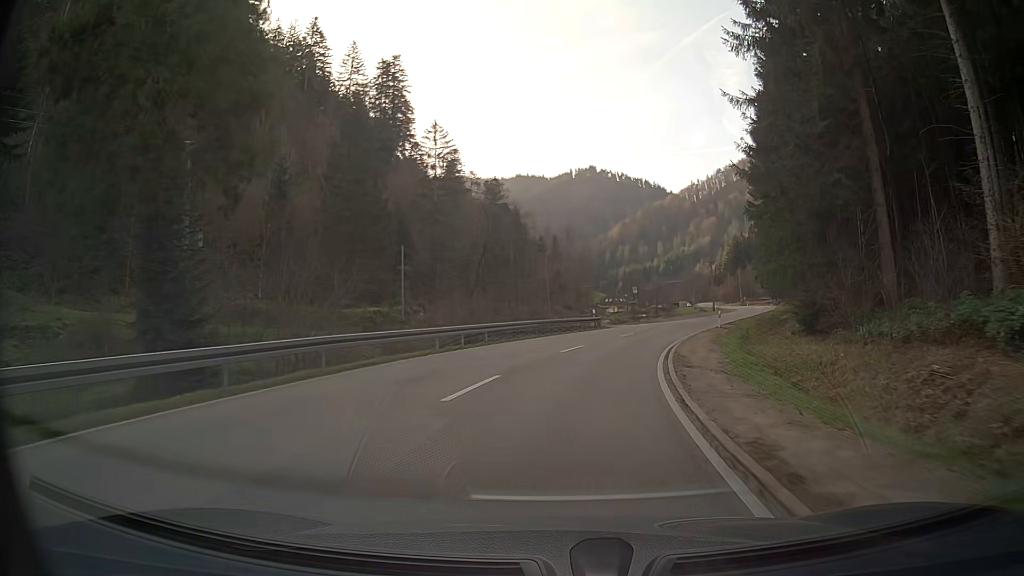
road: secondary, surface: asphalt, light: Day
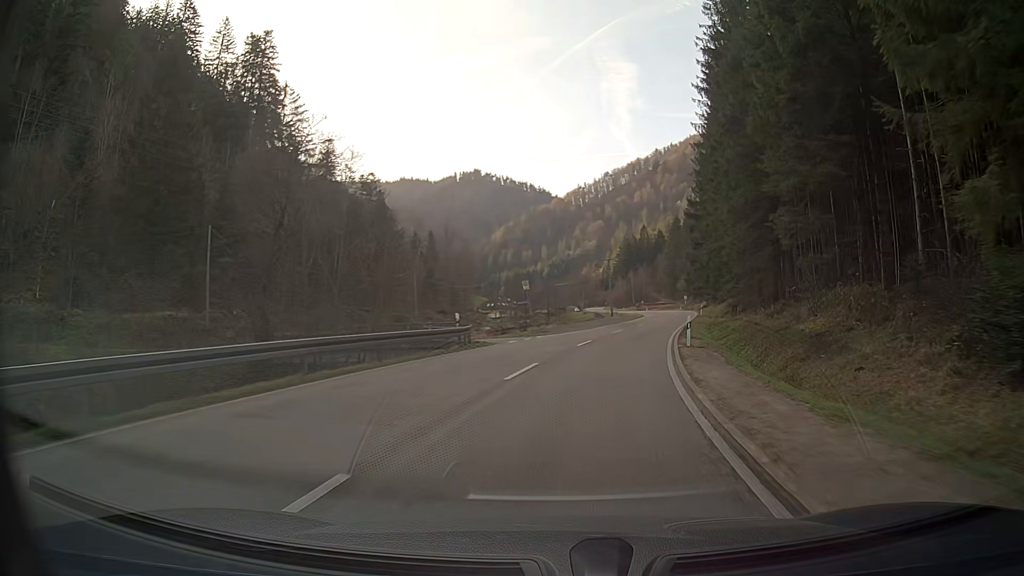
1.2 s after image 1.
(+1.6, +20.2) m; +9°
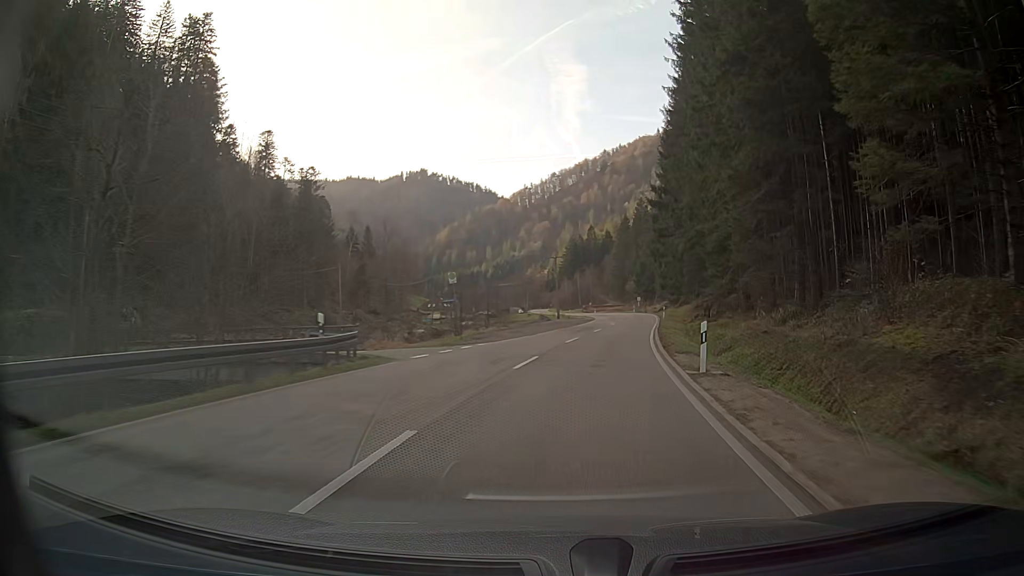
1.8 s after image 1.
(+0.4, +9.9) m; +4°
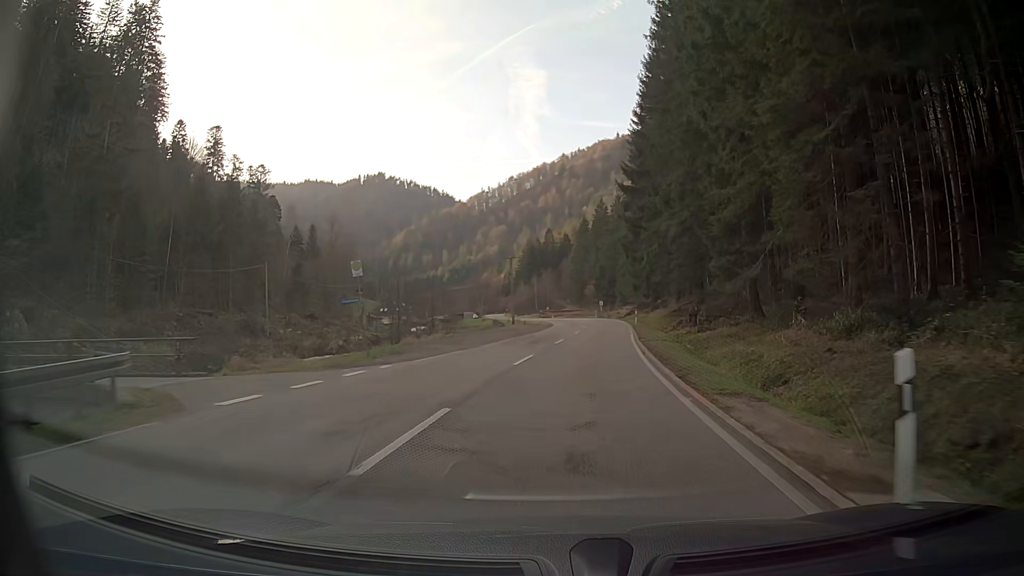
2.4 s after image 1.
(+0.3, +9.9) m; +4°
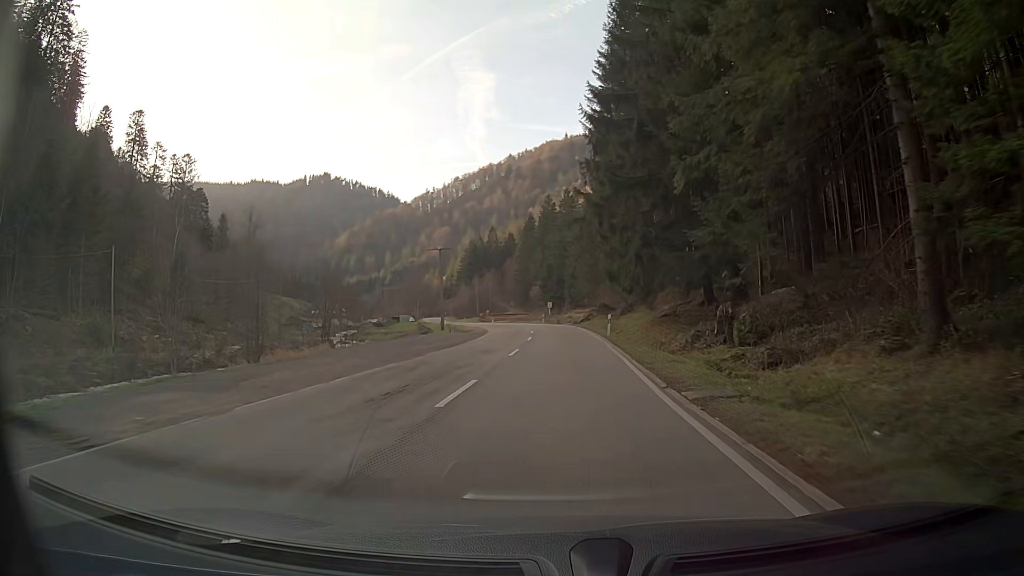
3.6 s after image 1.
(+0.7, +19.6) m; +3°
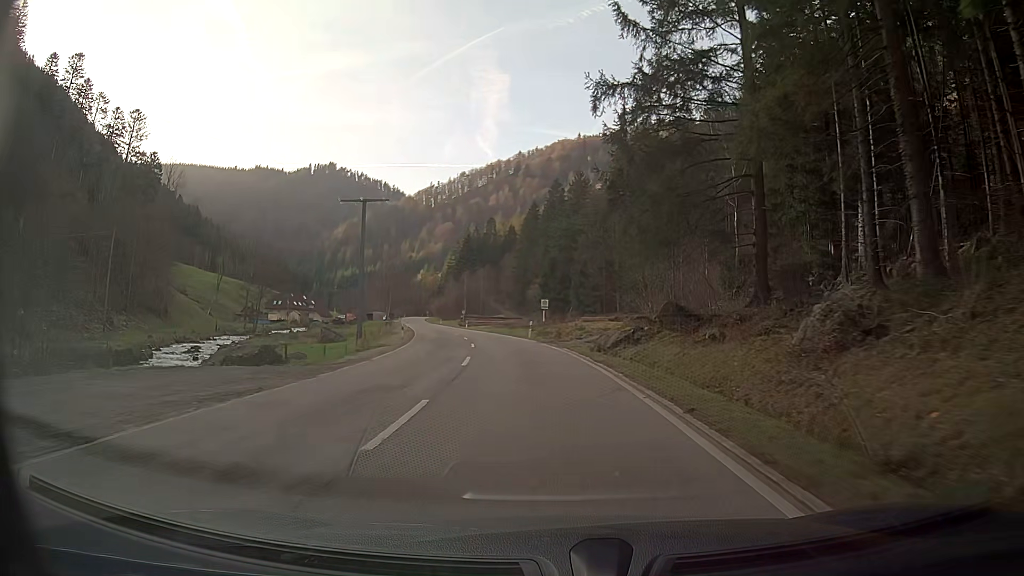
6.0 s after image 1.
(0.0, +39.4) m; -1°
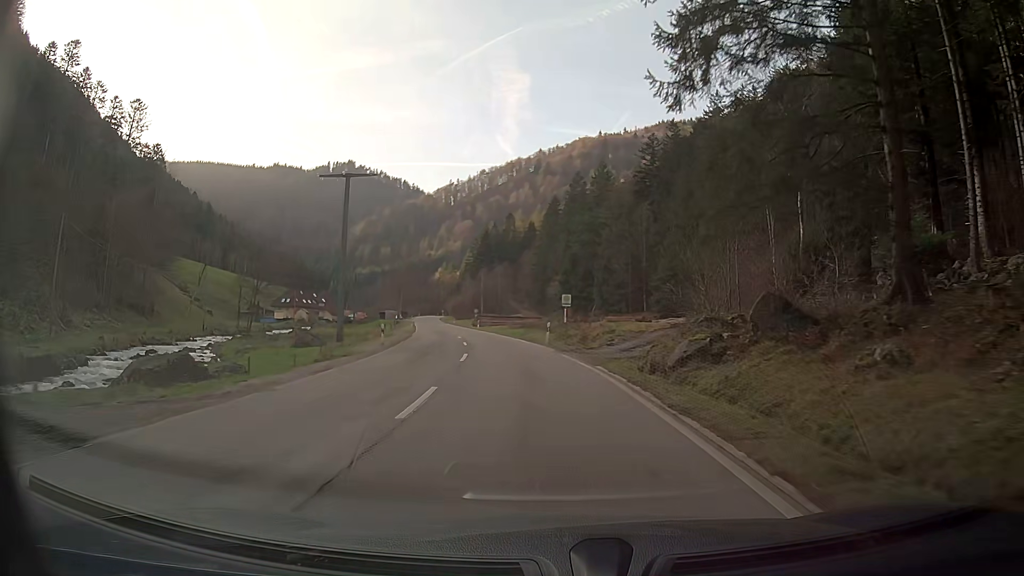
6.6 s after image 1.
(-0.1, +9.9) m; -1°
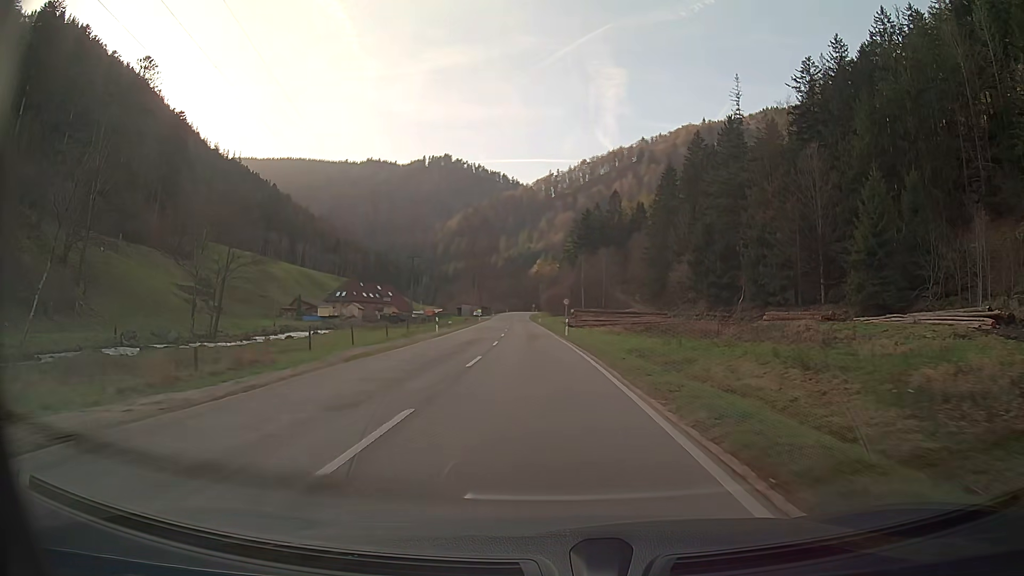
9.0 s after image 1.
(-3.6, +39.8) m; -9°
(0, +10) (0, +20) (-1, +30) (-1, +40) (-2, +50) (-2, +60) (-3, +70) (-3, +80) (-4, +90) (-4, +100) m
